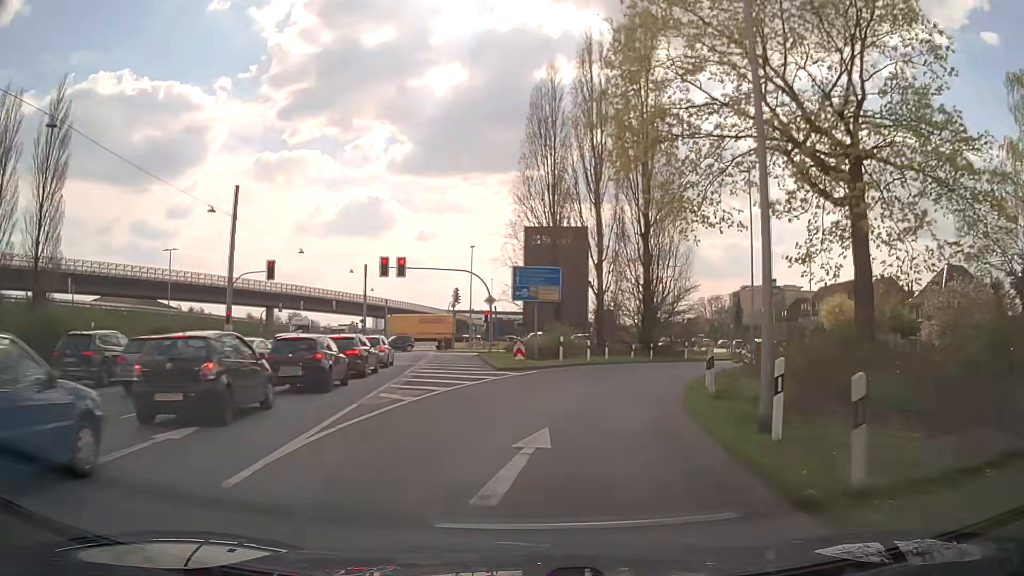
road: secondary_link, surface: asphalt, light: Day
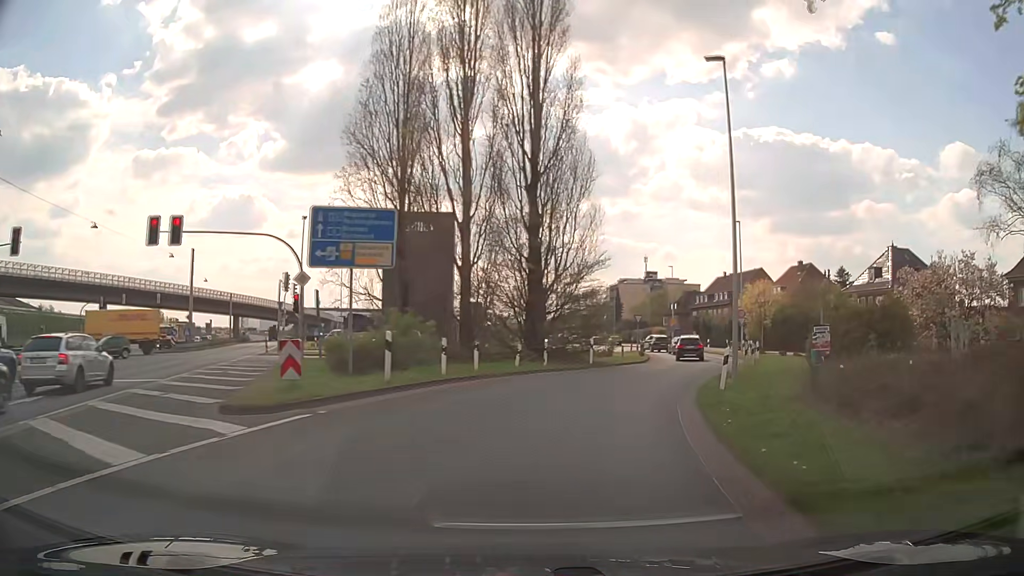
(+1.4, +15.2) m; +11°
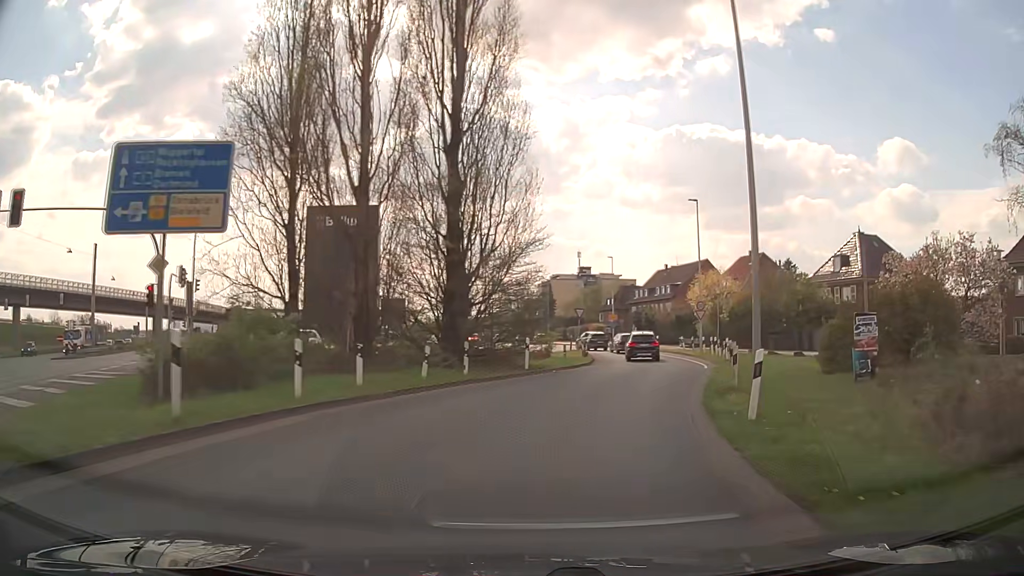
(+0.4, +7.2) m; +6°
(+1, +10) (+3, +20) (+5, +30) (+6, +39) (+7, +49) (+6, +59) (+4, +69) (+3, +79) (+1, +89) (-1, +99) m
